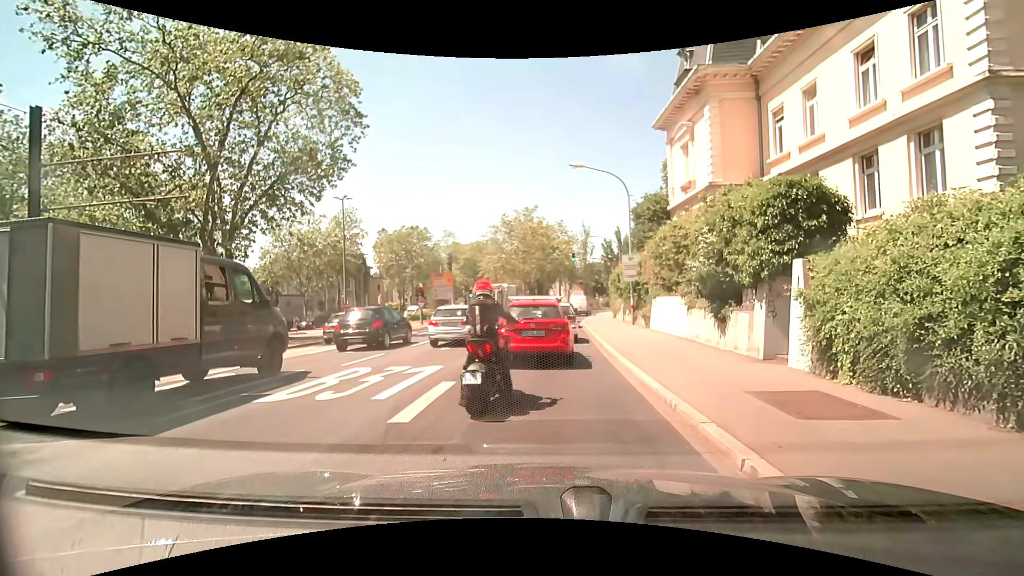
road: primary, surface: asphalt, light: Day
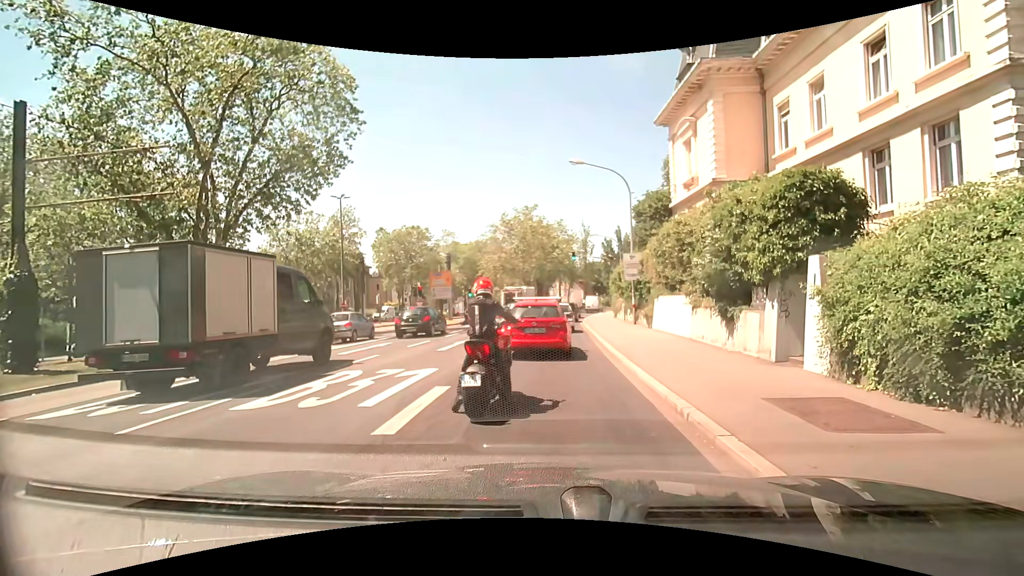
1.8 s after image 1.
(0.0, +0.5) m; 0°
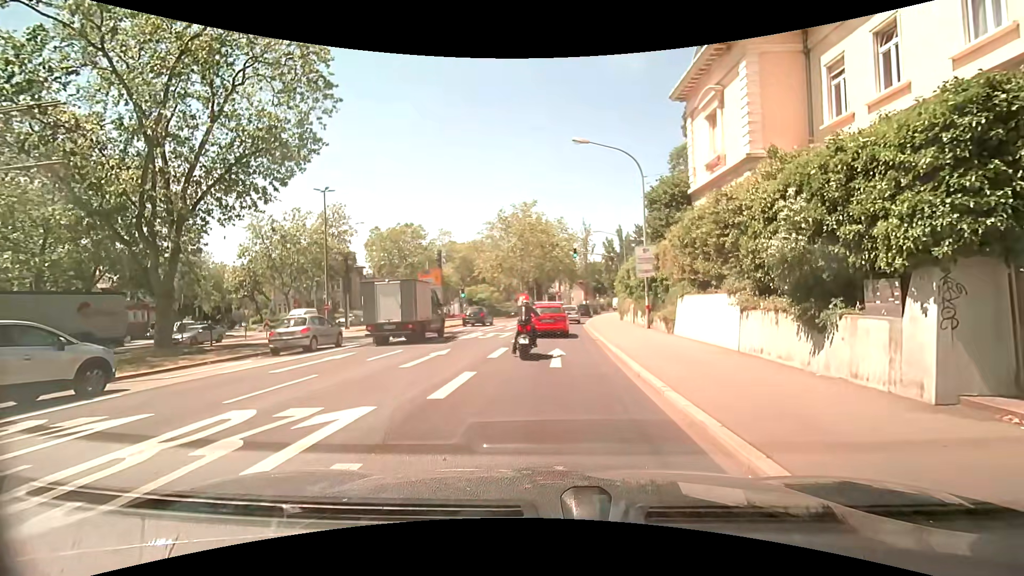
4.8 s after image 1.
(0.0, +4.3) m; -1°
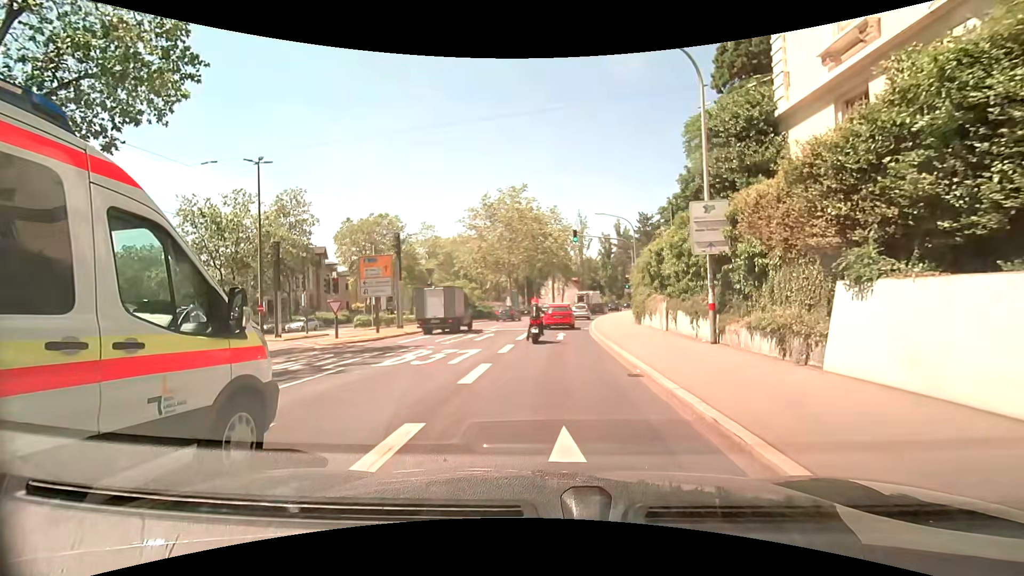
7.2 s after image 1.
(+0.2, +10.8) m; +1°
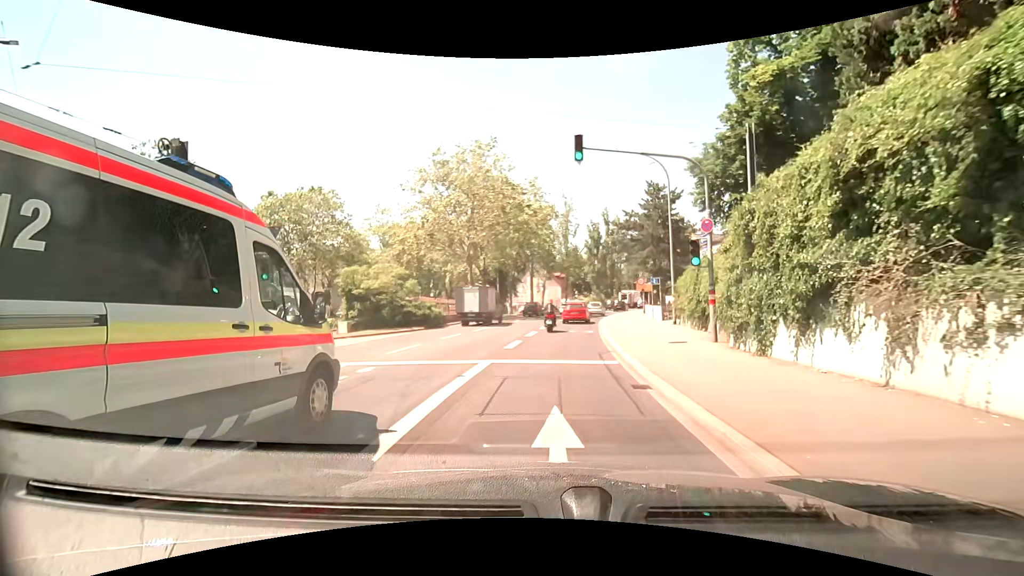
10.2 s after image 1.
(+0.5, +19.0) m; +2°
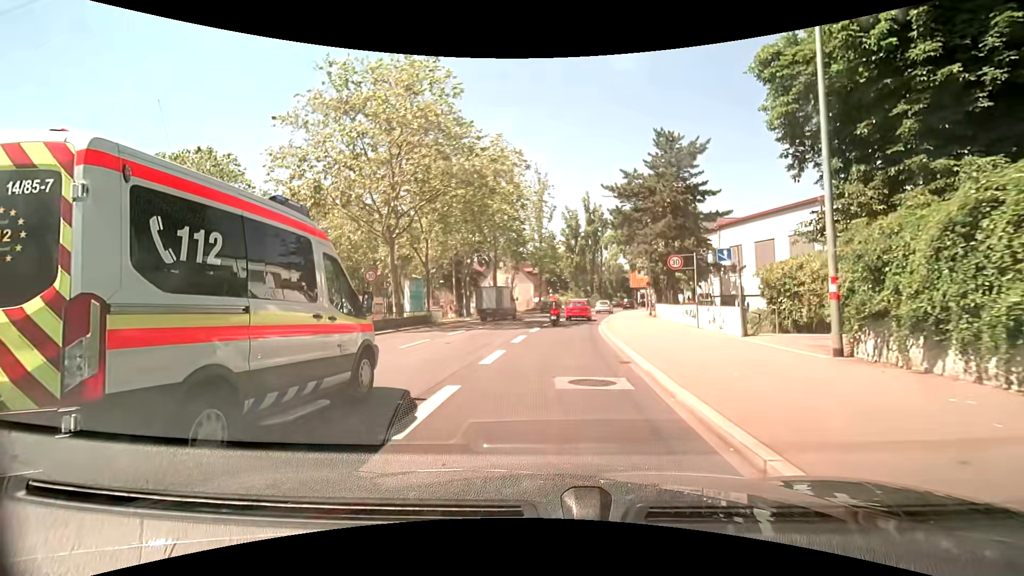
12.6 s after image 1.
(+0.7, +16.8) m; +3°
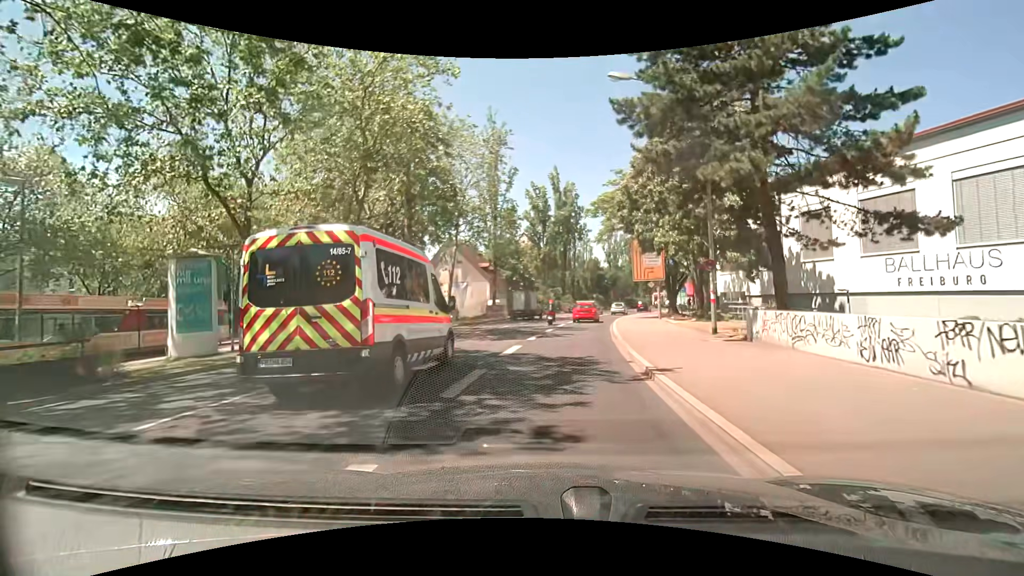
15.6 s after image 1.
(+0.9, +21.6) m; +5°
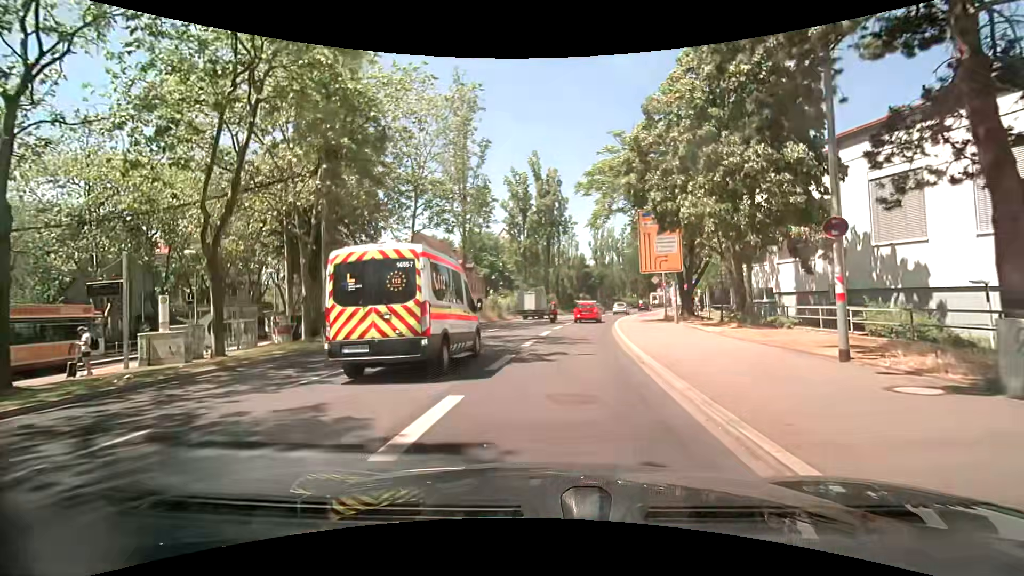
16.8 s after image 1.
(0.0, +8.8) m; +1°
(0, +10) (+1, +20) (+2, +30) (+4, +40) (+6, +50) (+8, +59) (+11, +69) (+14, +78) (+17, +88) (+21, +97) m
